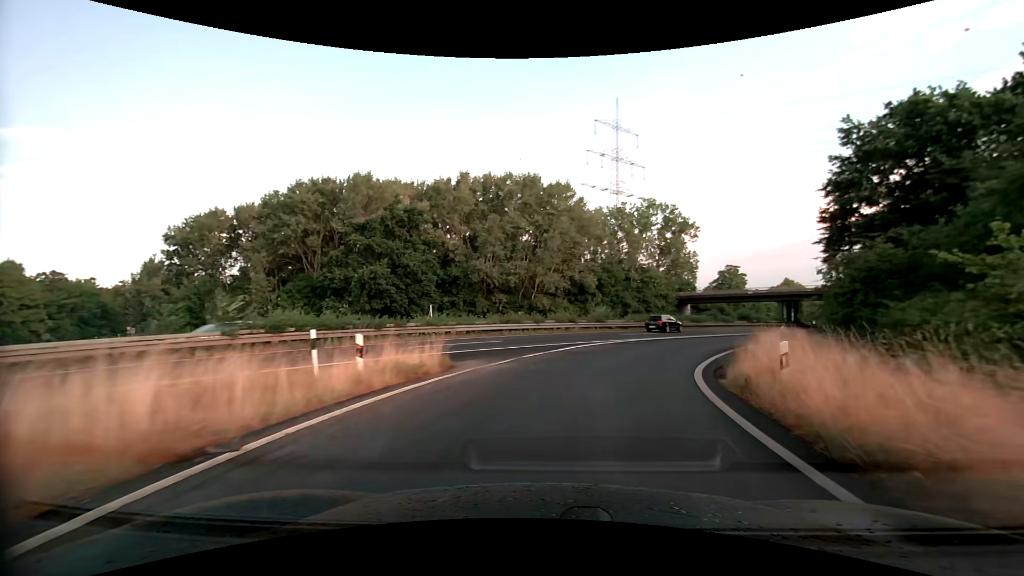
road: trunk_link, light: Day
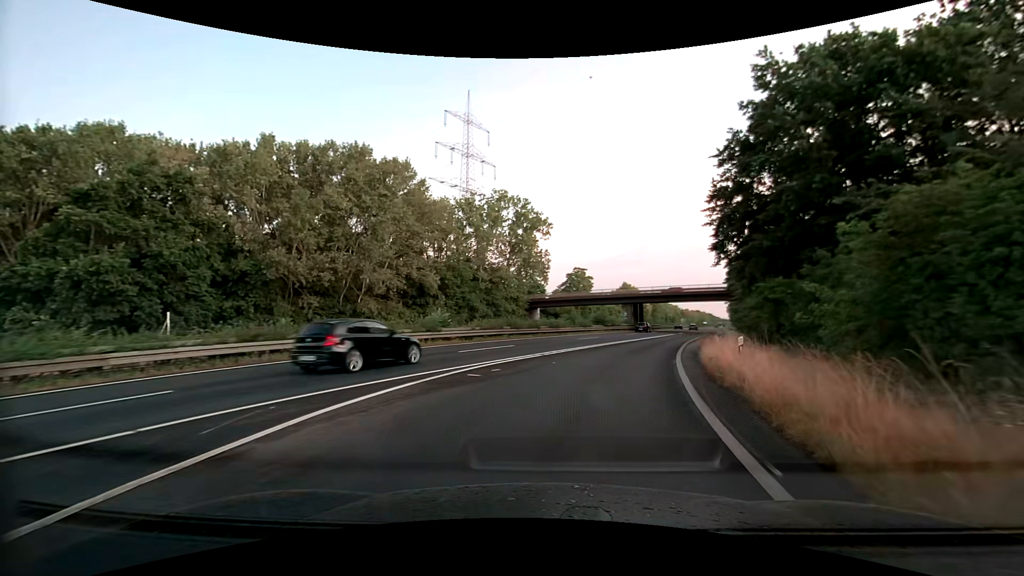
(+2.1, +13.6) m; +17°
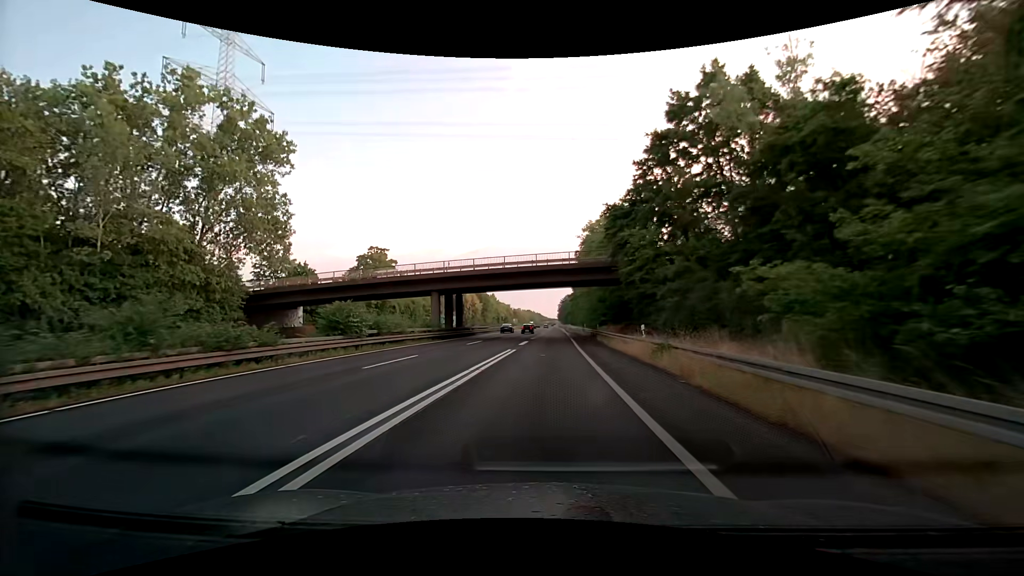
(+9.1, +38.9) m; +19°
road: trunk
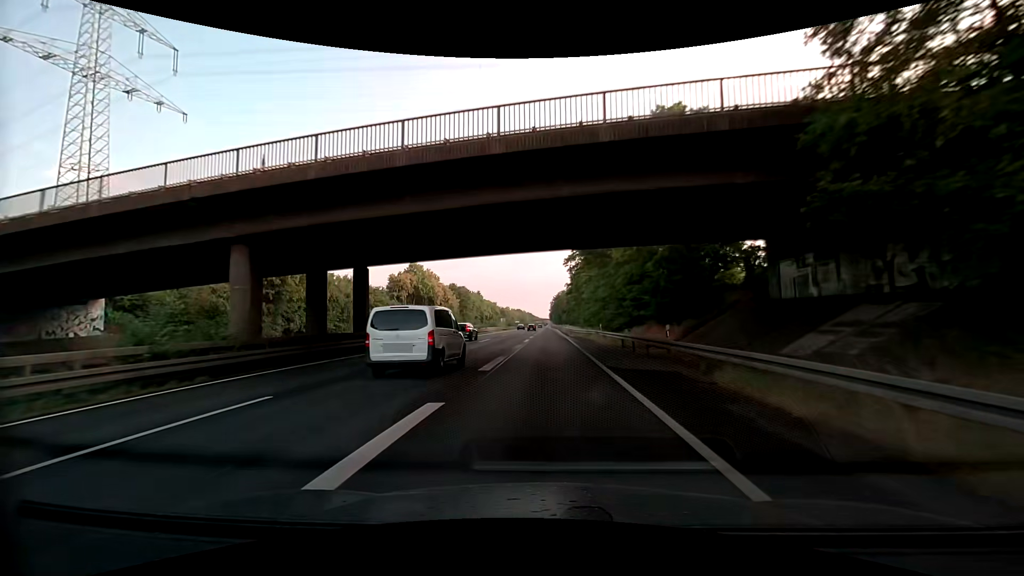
(+0.3, +30.4) m; 0°
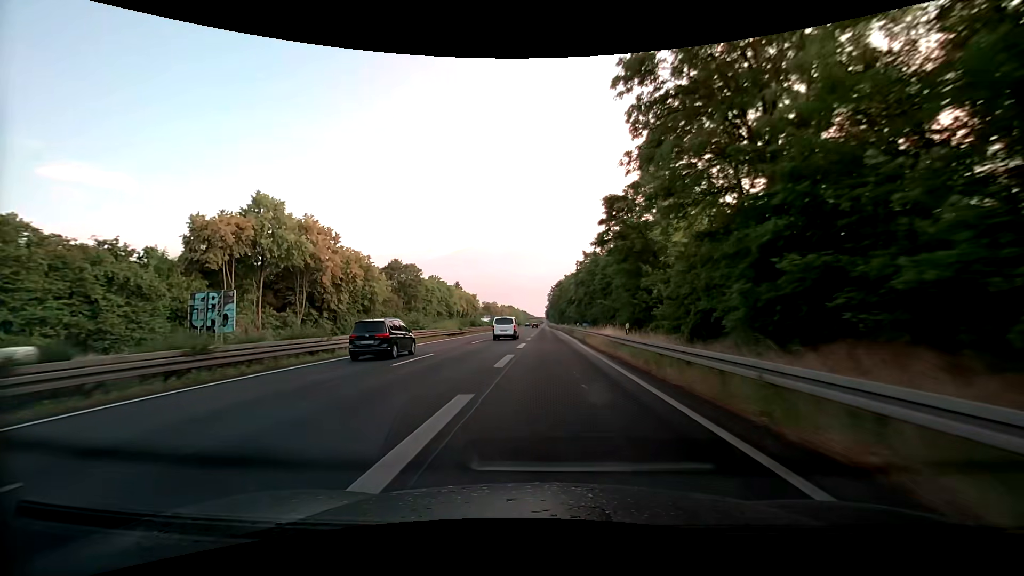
(+0.4, +59.8) m; +1°
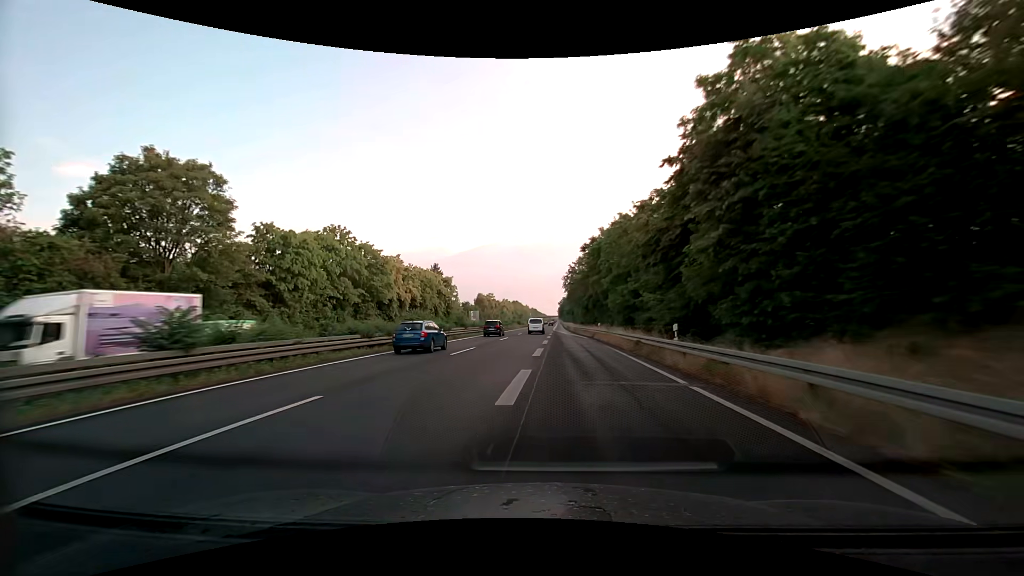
(-0.5, +67.8) m; -2°
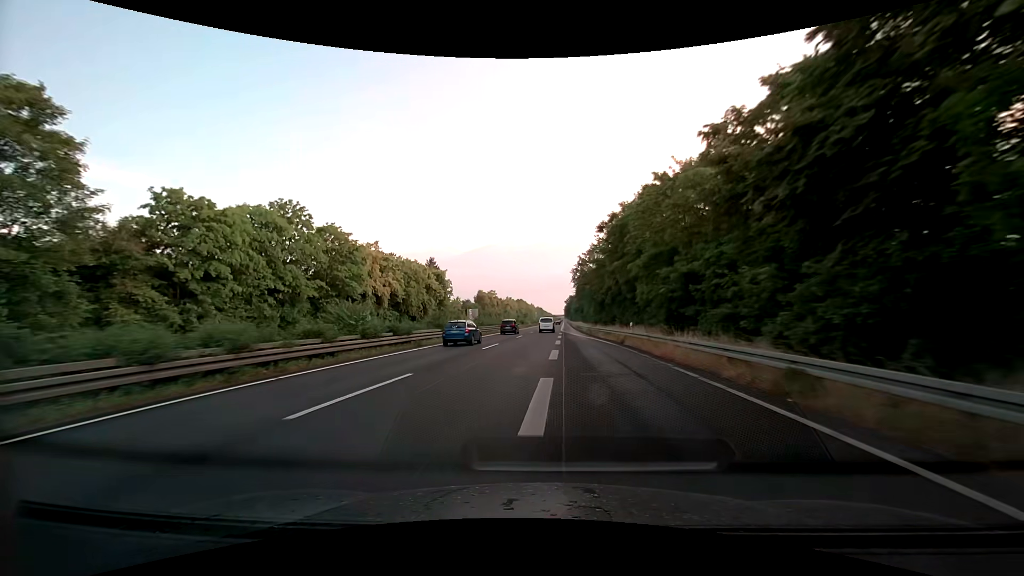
(0.0, +14.2) m; -1°
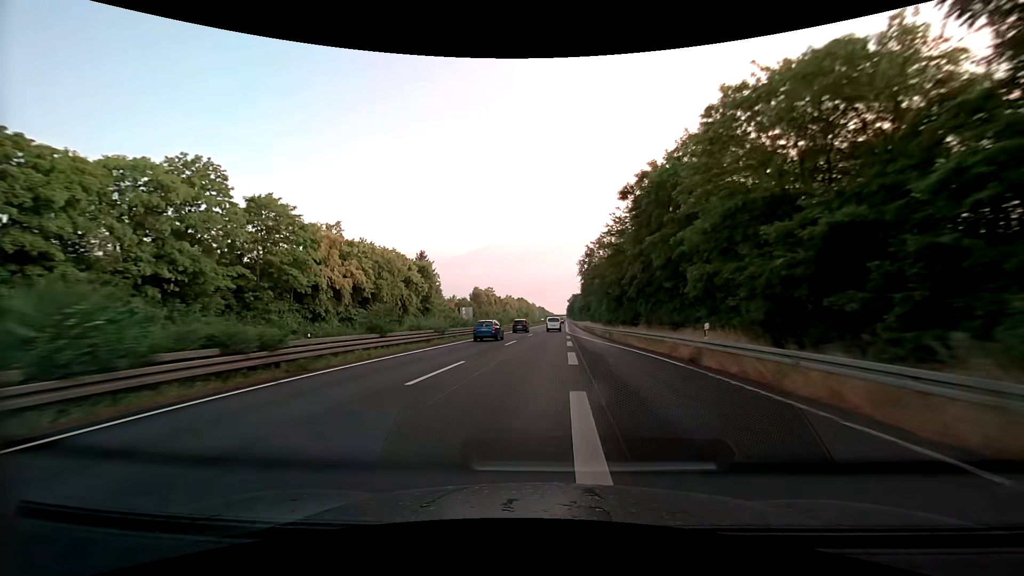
(-0.1, +14.4) m; 0°
(0, +10) (0, +20) (0, +30) (0, +40) (0, +50) (+1, +60) (+1, +70) (+2, +80) (+2, +90) (+3, +100) m
